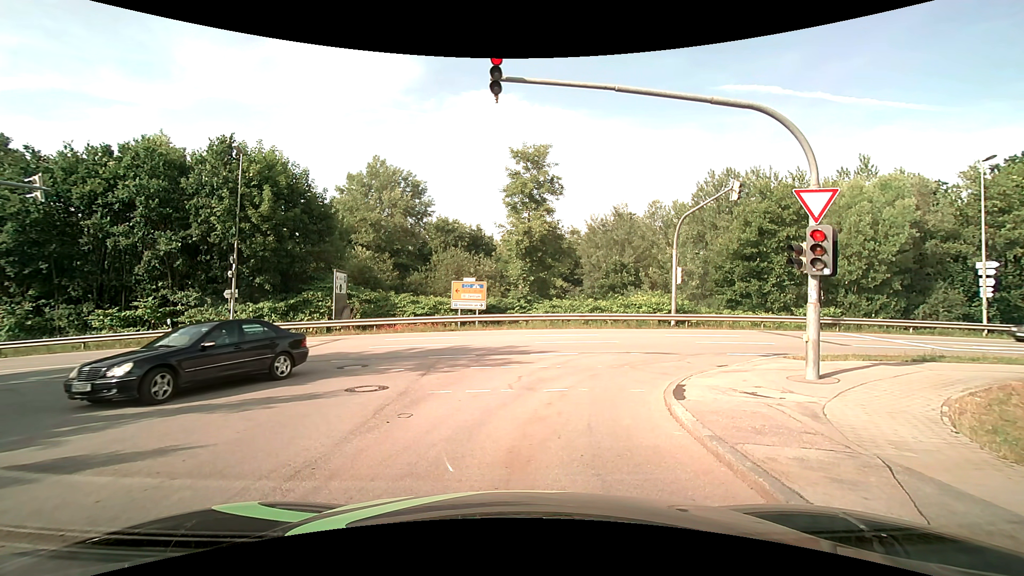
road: residential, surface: asphalt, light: Day
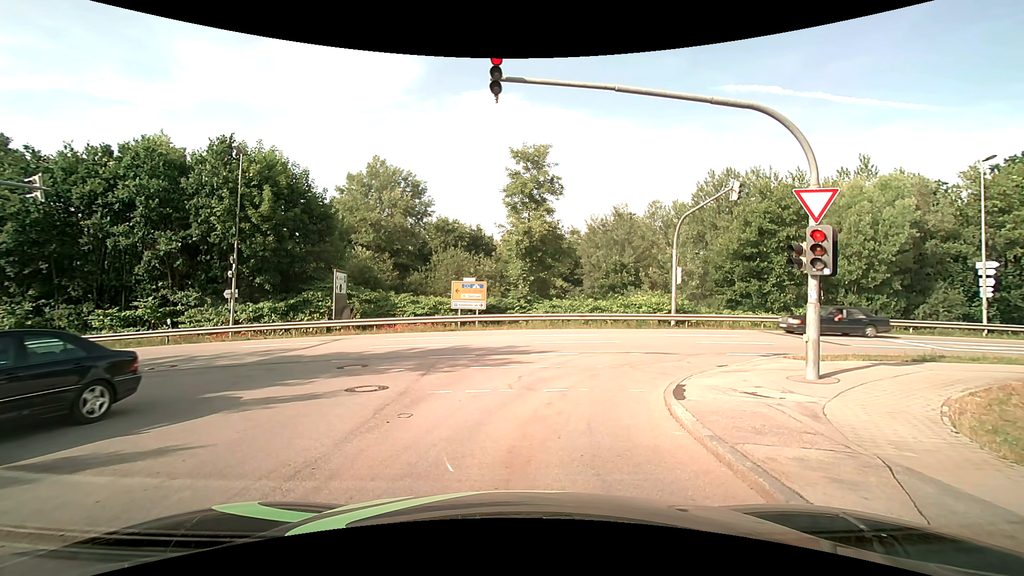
(0.0, 0.0) m; 0°
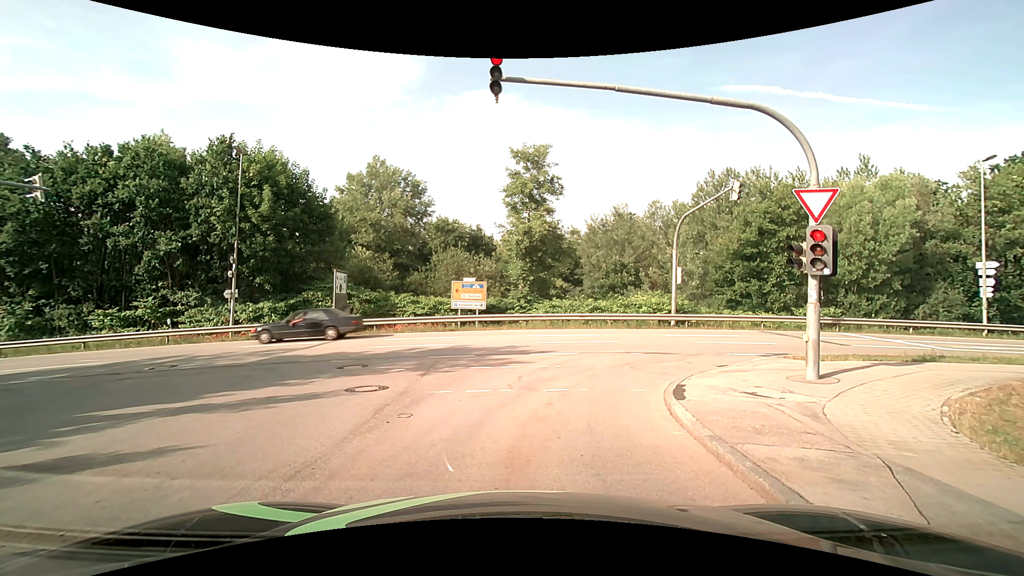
(0.0, 0.0) m; 0°
(0, +10) (+5, +18) (+15, +21) (+25, +22) (+35, +23) (+44, +23) (+54, +24) (+64, +25) (+74, +25) (+84, +26) m
